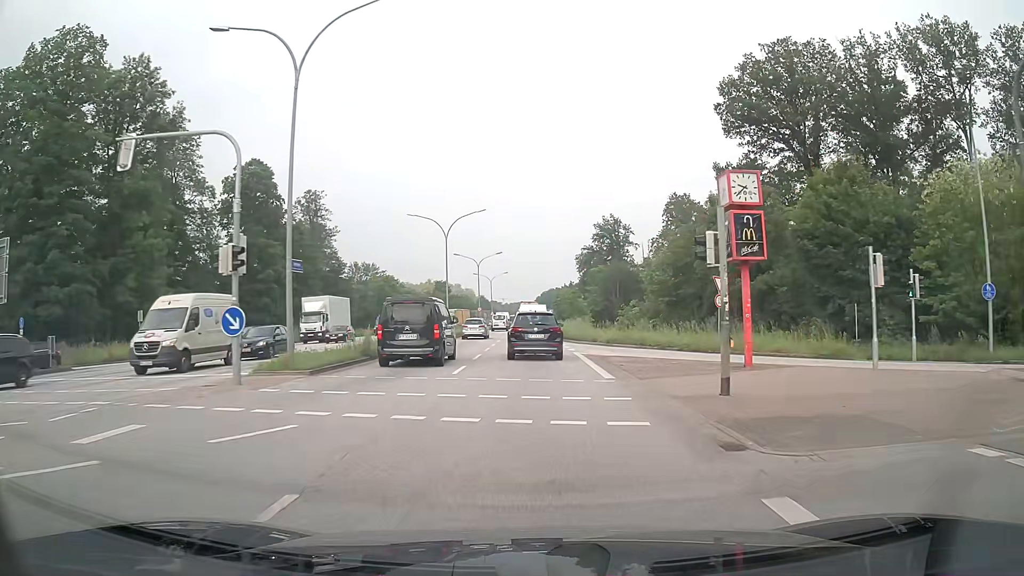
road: primary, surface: asphalt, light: Day
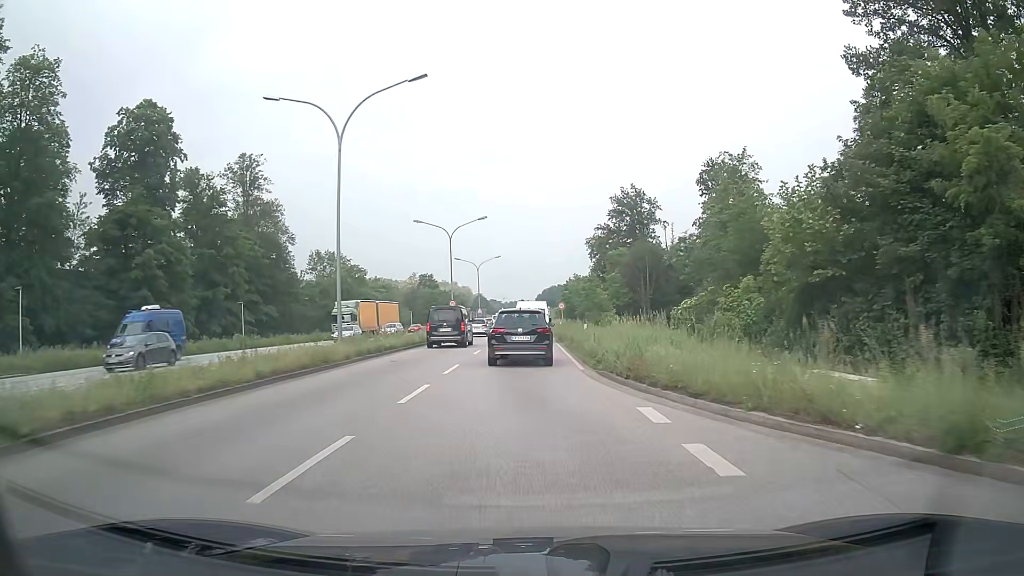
(0.0, +30.0) m; 0°
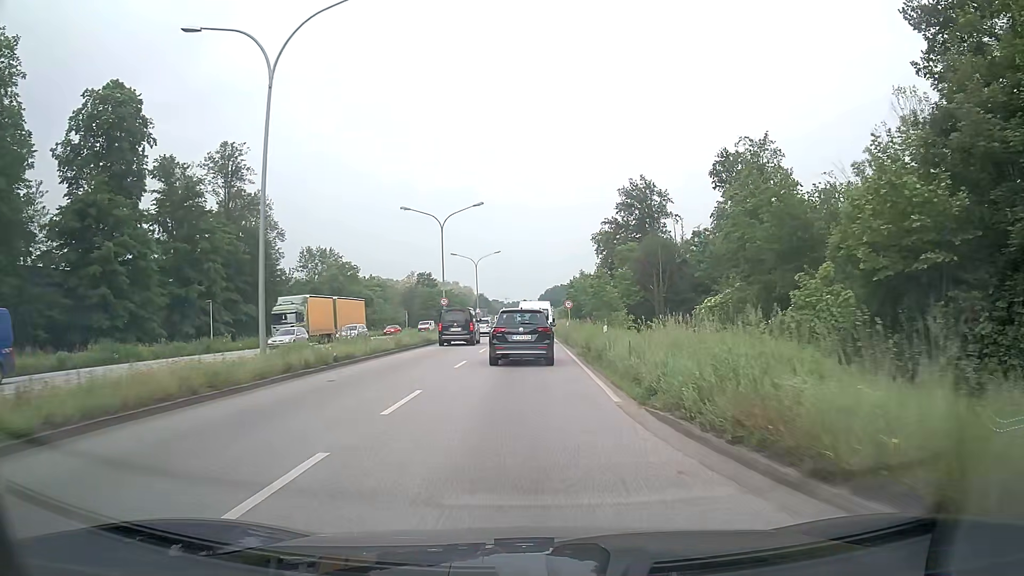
(0.0, +7.1) m; 0°
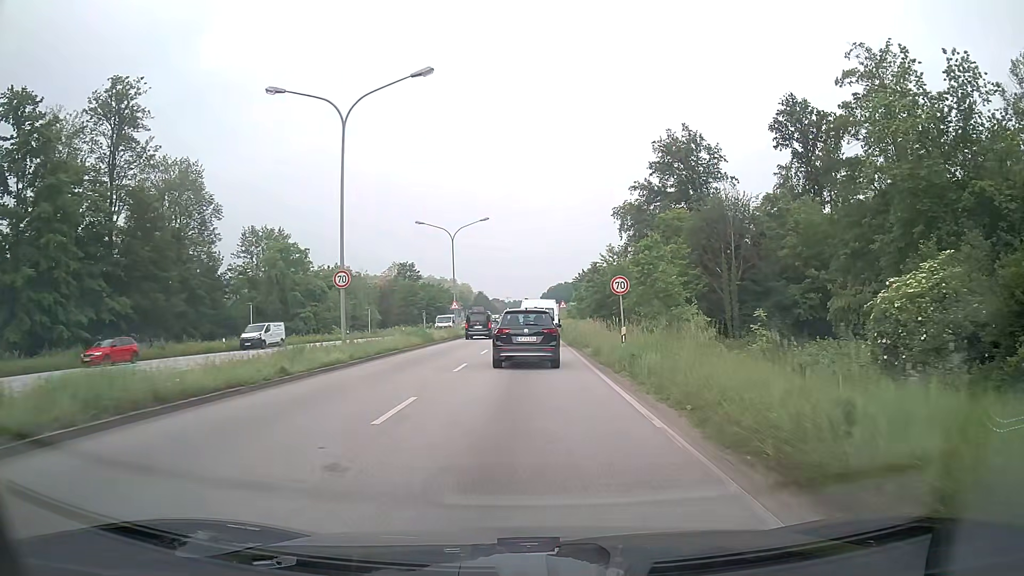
(-0.1, +28.2) m; 0°
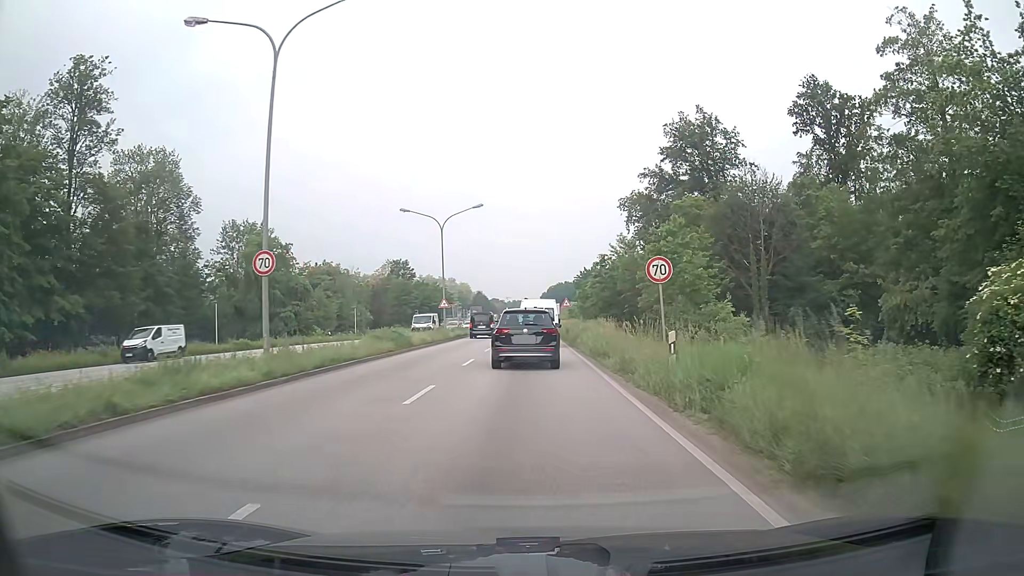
(0.0, +6.9) m; 0°
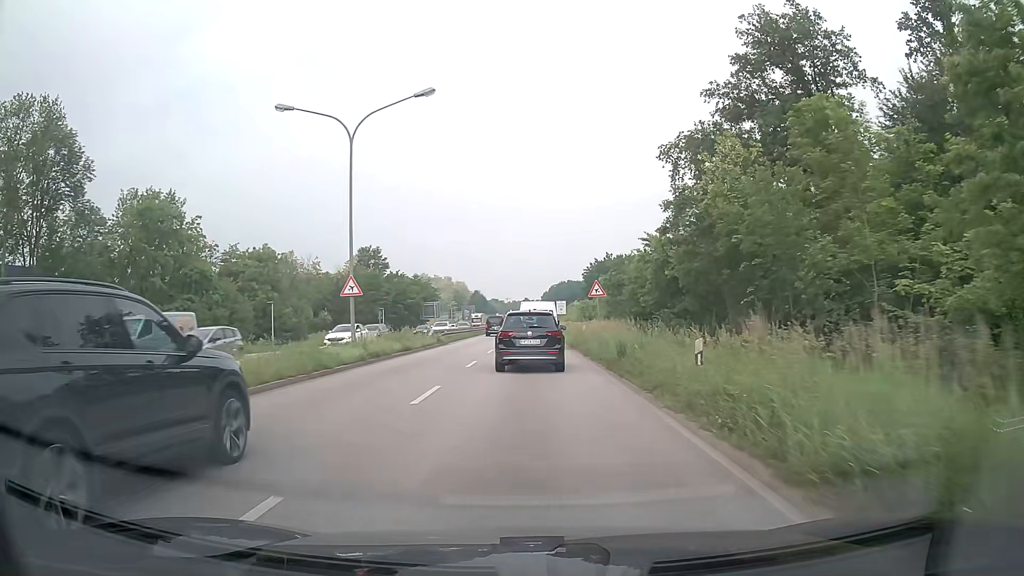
(0.0, +26.8) m; 0°
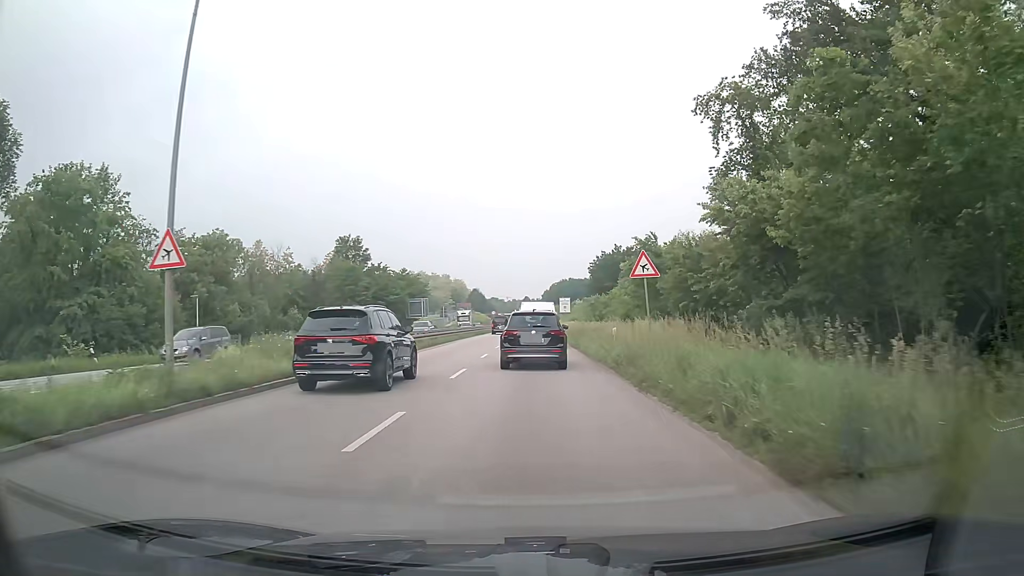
(0.0, +13.3) m; 0°
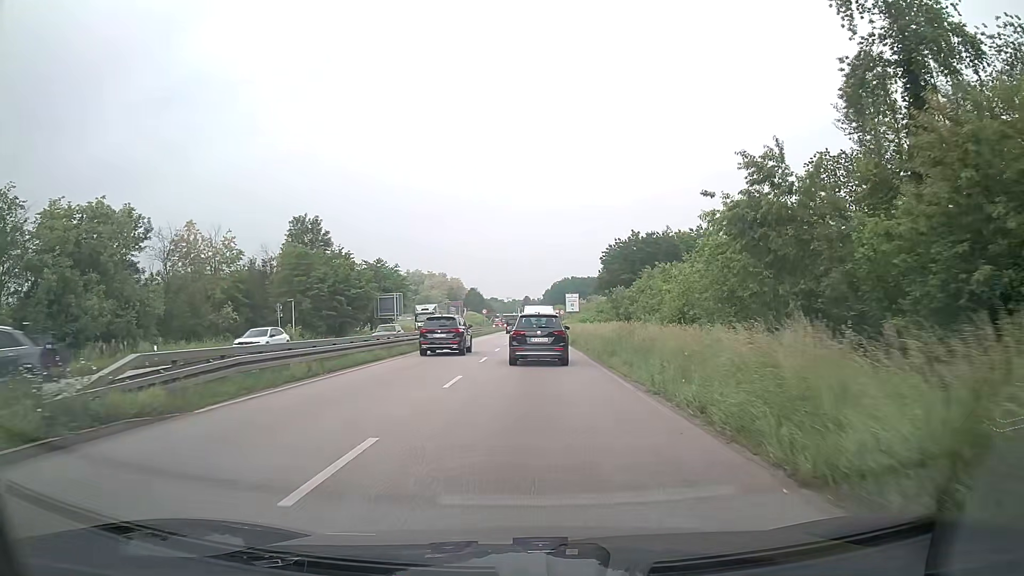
(0.0, +20.2) m; 0°
